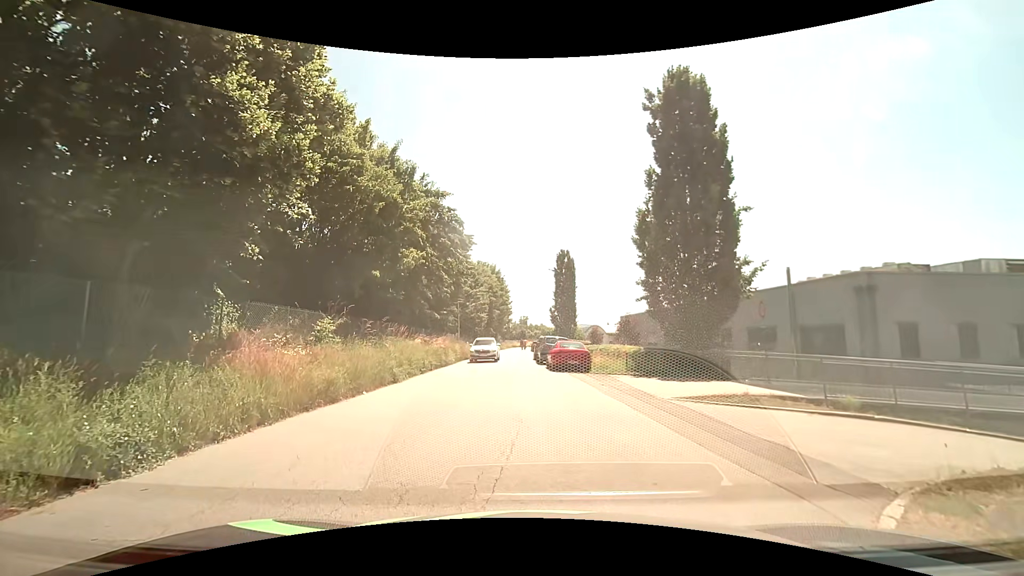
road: tertiary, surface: asphalt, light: Day
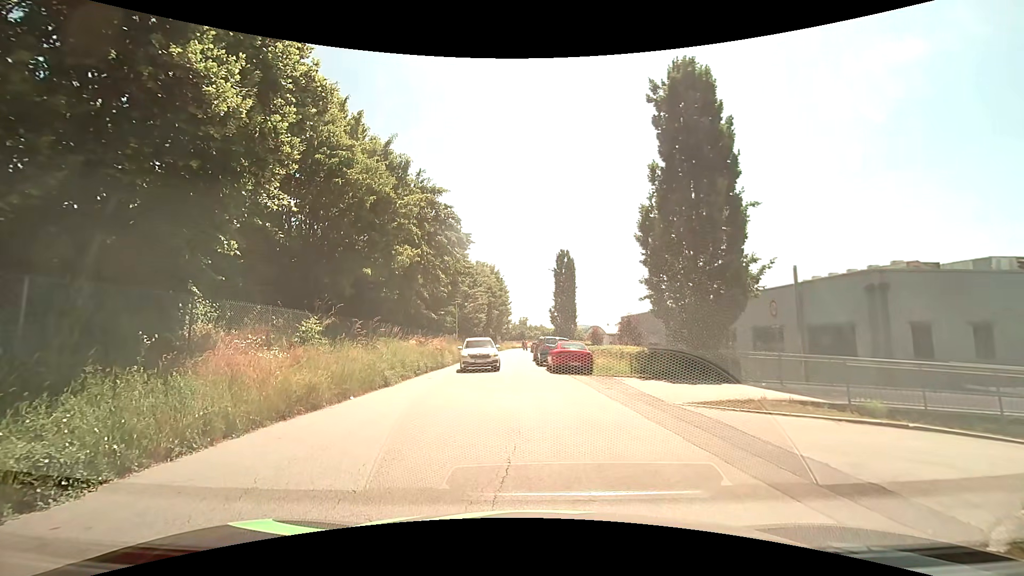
(0.0, +0.9) m; 0°
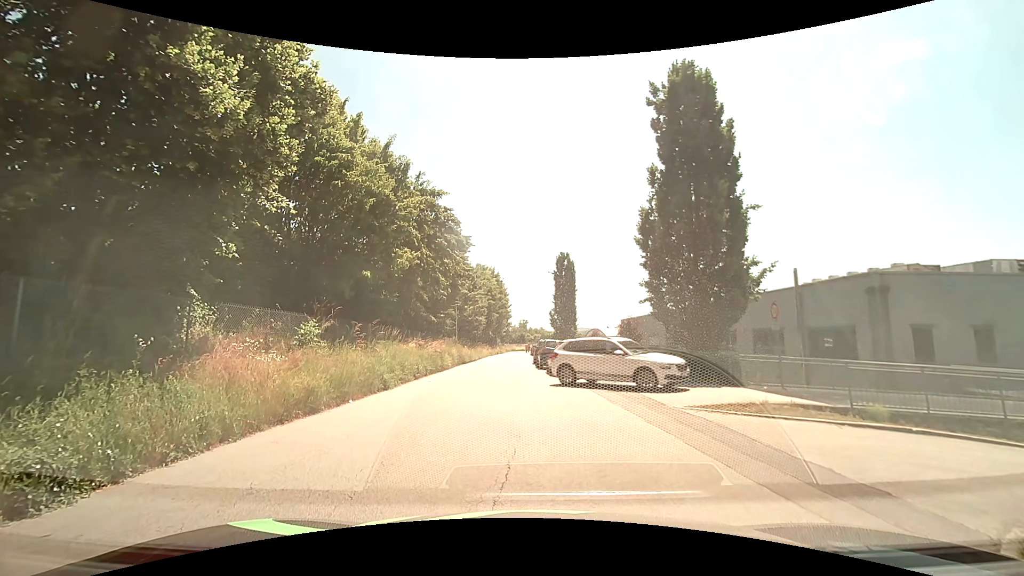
(0.0, +0.1) m; 0°
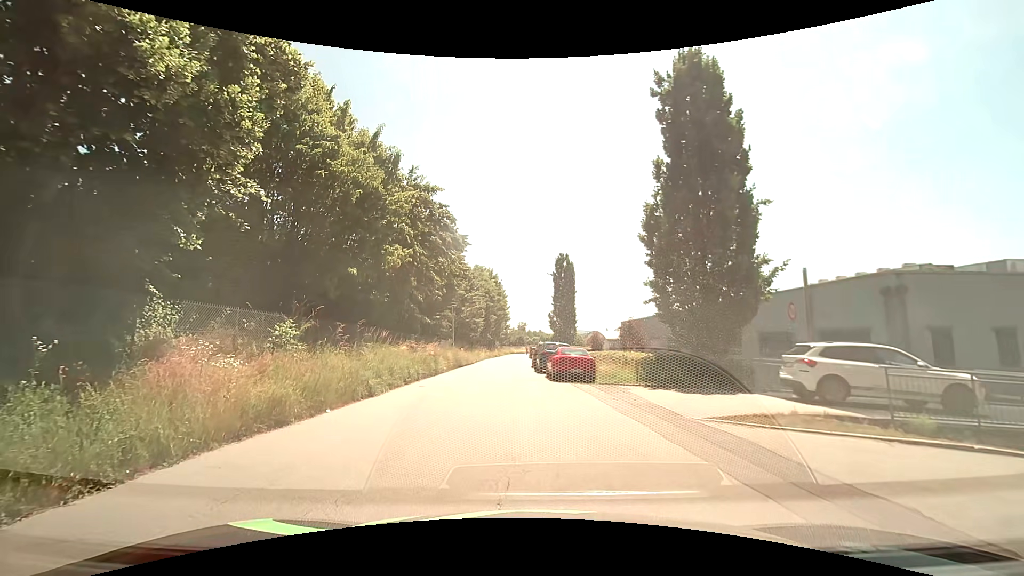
(0.0, +1.4) m; 0°
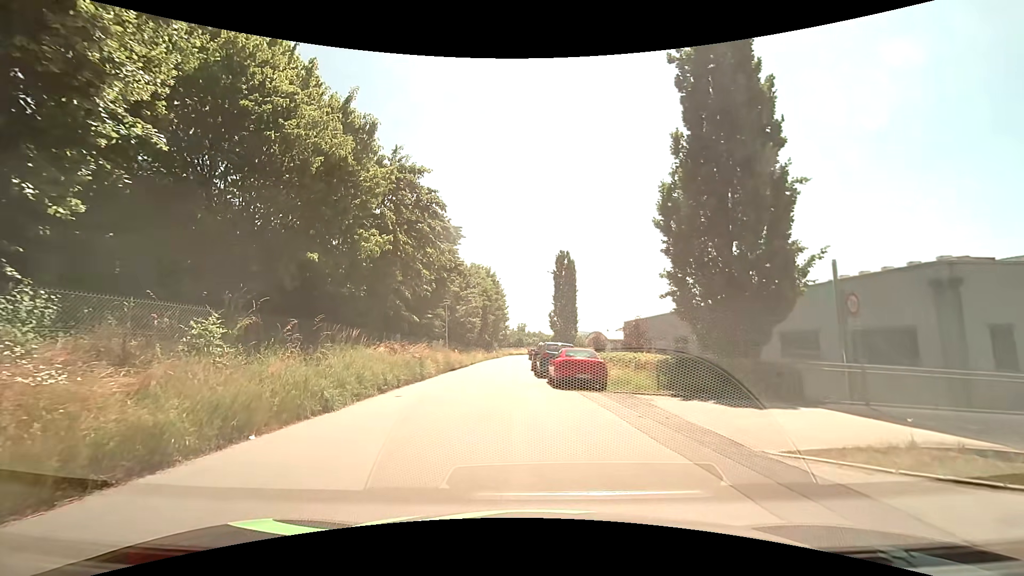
(+0.2, +3.2) m; +1°
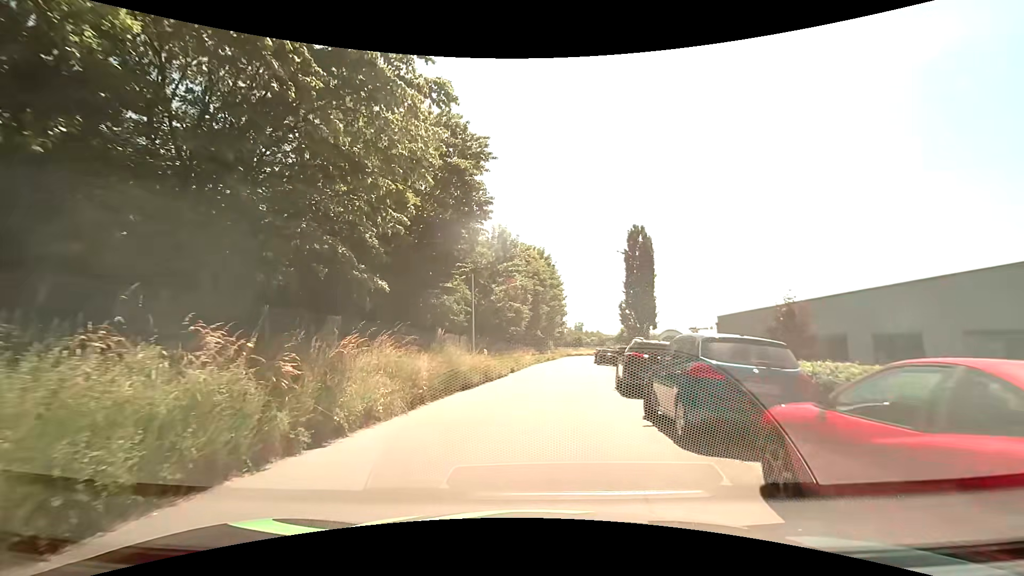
(-0.2, +15.1) m; -4°
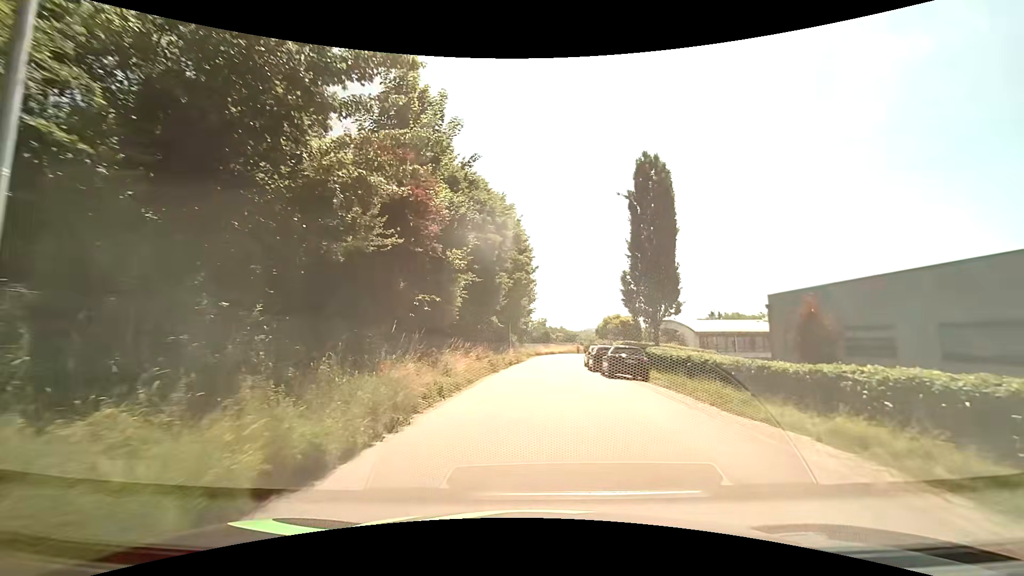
(+0.5, +22.1) m; +5°
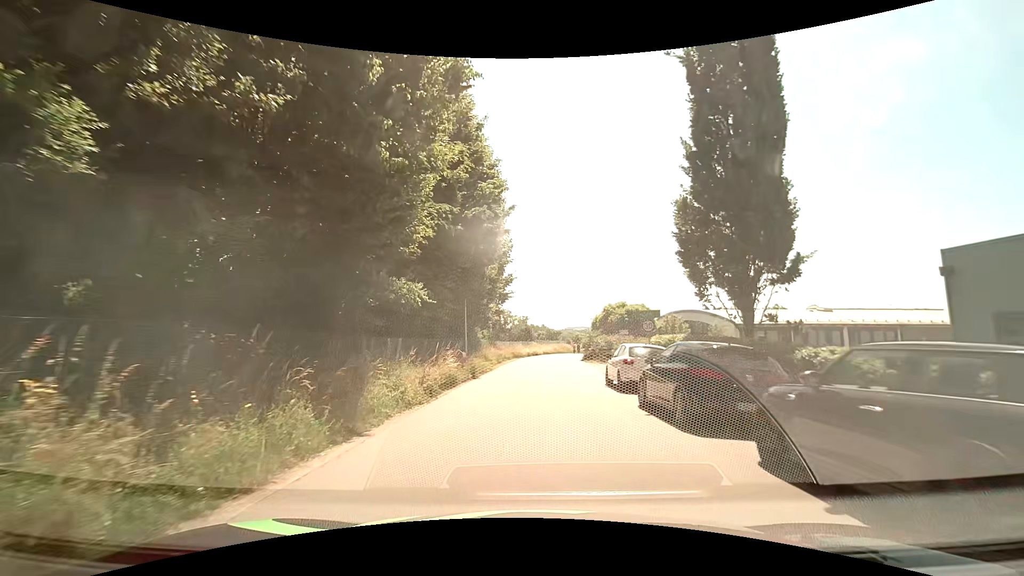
(+0.3, +18.5) m; +1°
(0, +10) (+1, +20) (+1, +30) (+2, +40) (+3, +50) (+4, +60) (+5, +70) (+7, +80) (+8, +90) (+9, +99) m
